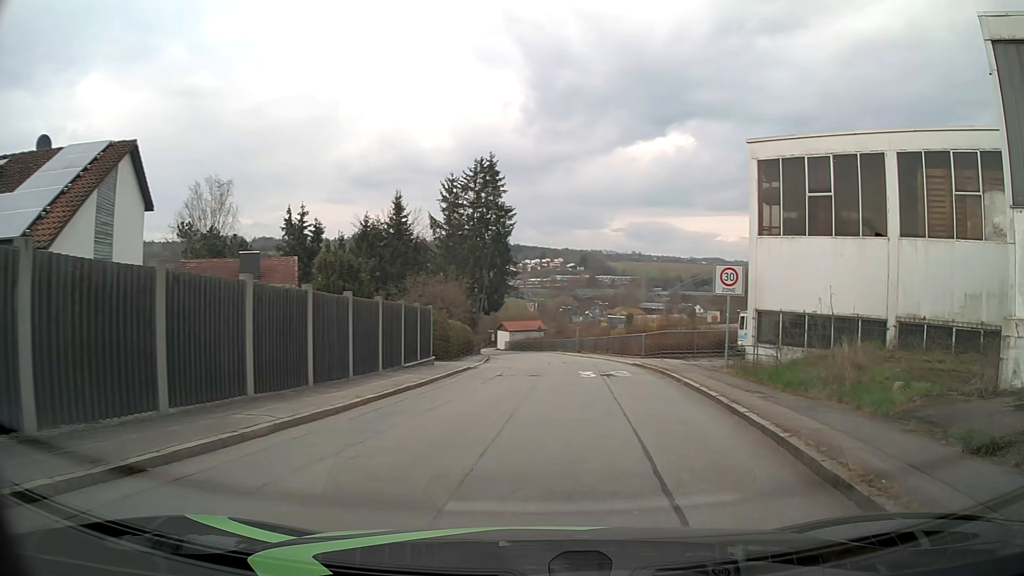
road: residential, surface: asphalt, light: Day
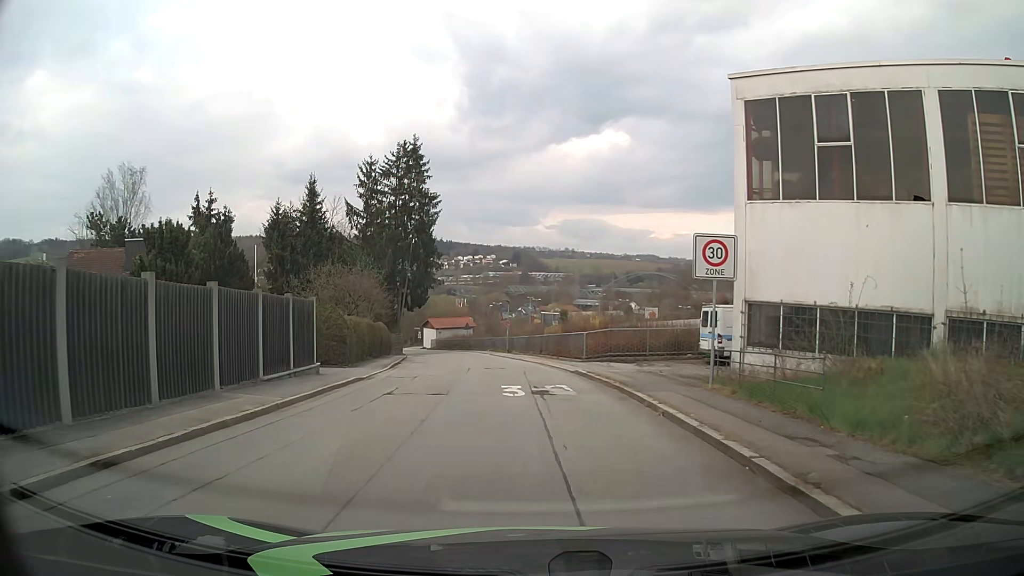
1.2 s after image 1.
(+0.4, +5.9) m; +5°
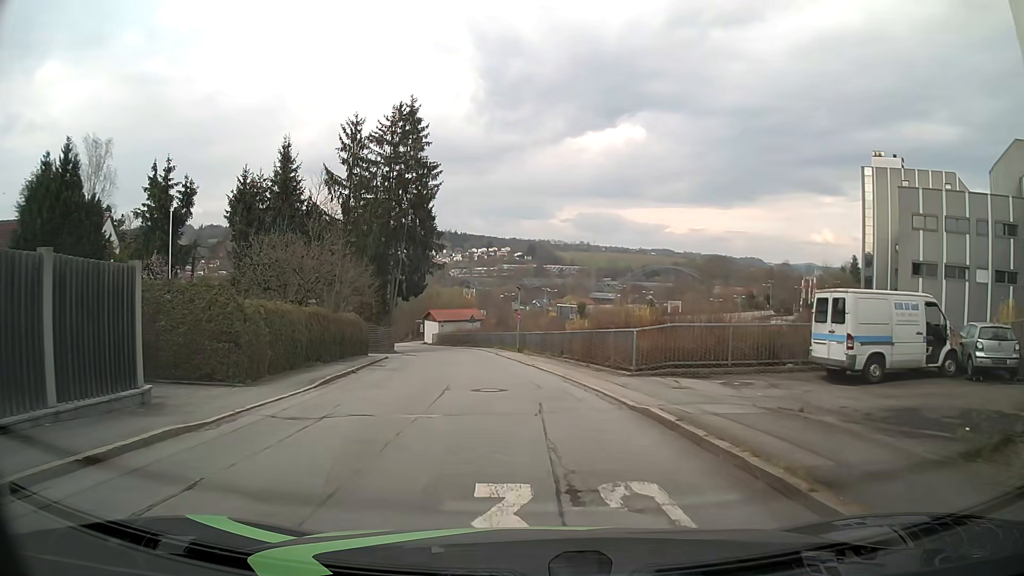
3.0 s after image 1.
(-0.1, +10.2) m; -1°
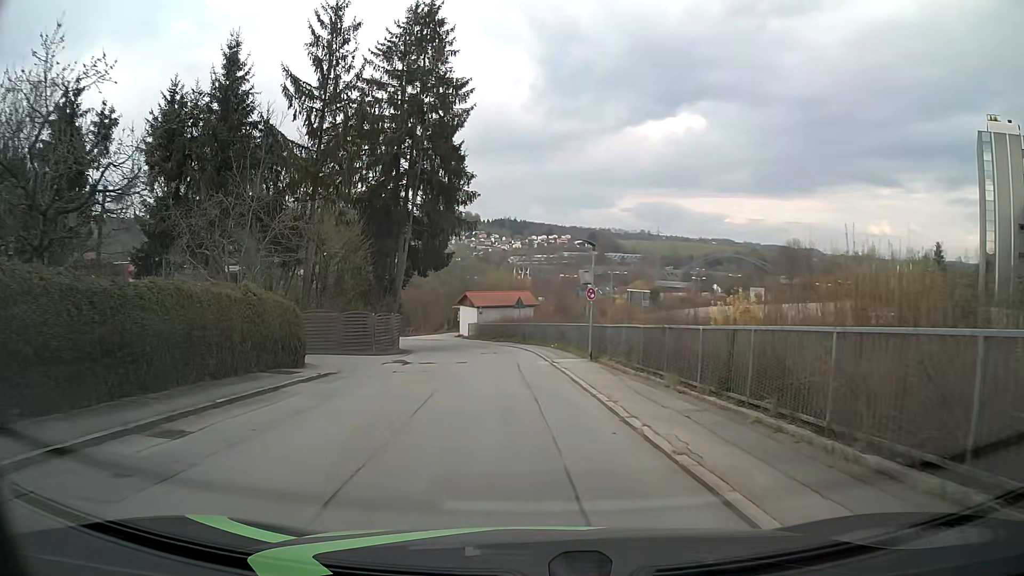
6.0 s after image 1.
(-0.6, +18.2) m; -5°
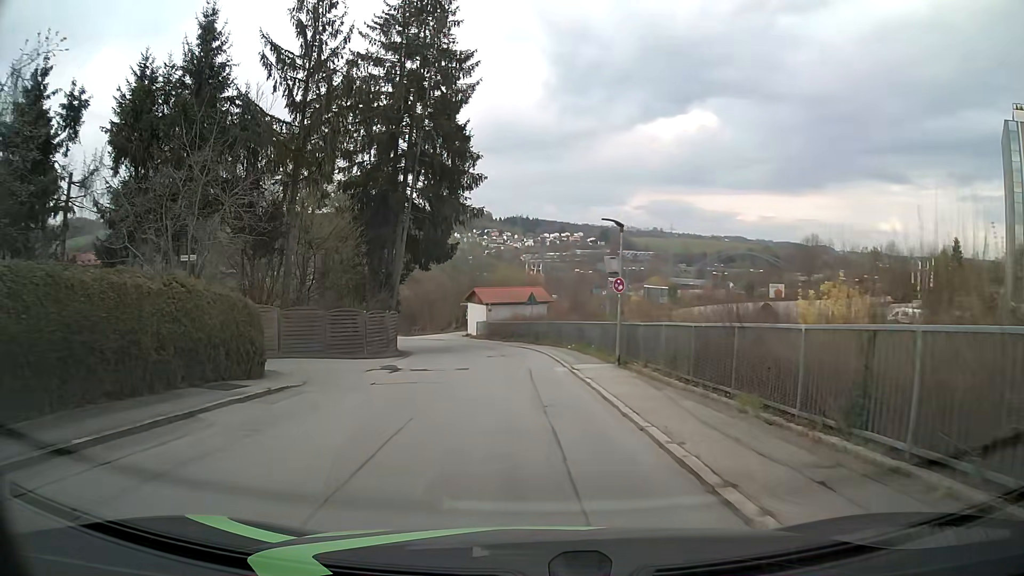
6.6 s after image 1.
(-0.1, +4.1) m; -2°
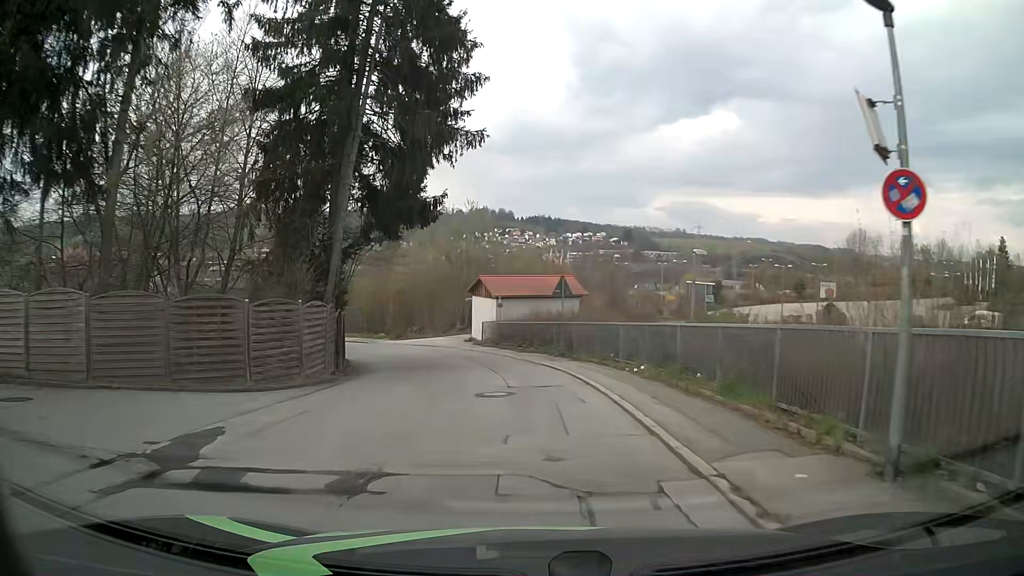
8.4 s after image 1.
(-0.3, +14.0) m; -2°
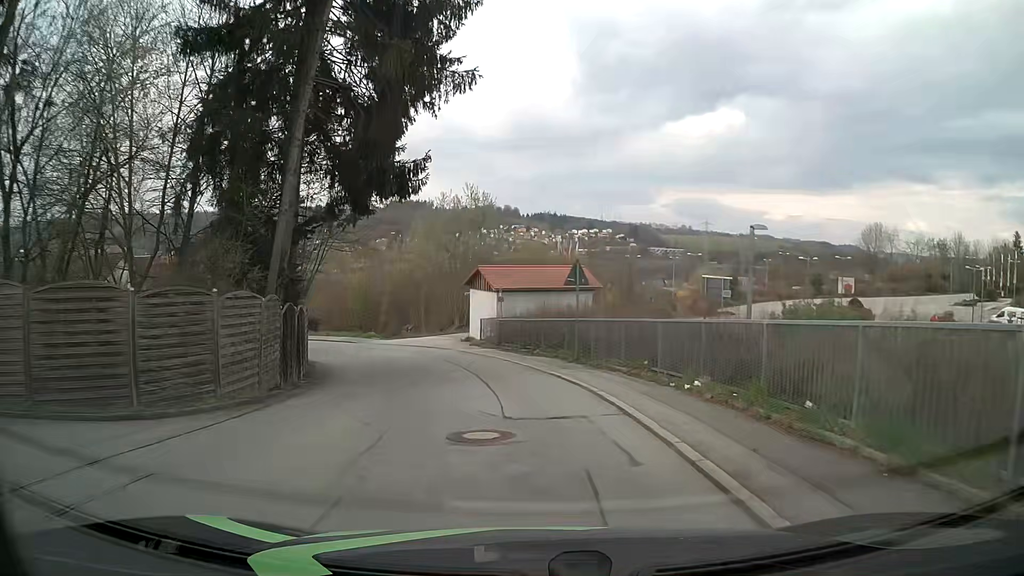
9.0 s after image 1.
(0.0, +4.9) m; 0°
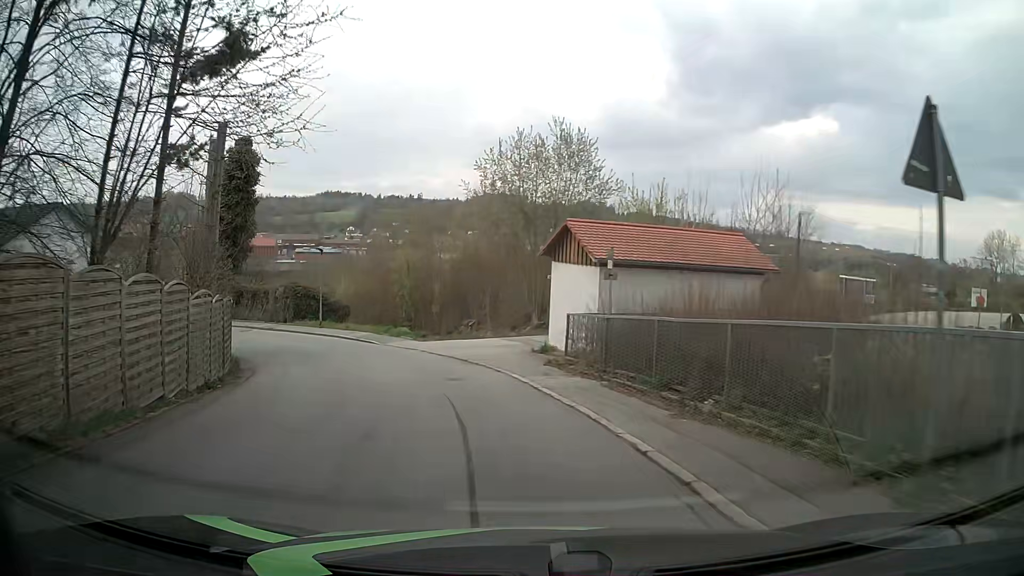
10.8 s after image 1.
(-0.7, +14.6) m; -7°
(-1, +10) (-4, +19) (-9, +28) (-16, +35) (-25, +40) (-34, +44) (-44, +45) (-54, +45) (-63, +42) (-73, +39) m
